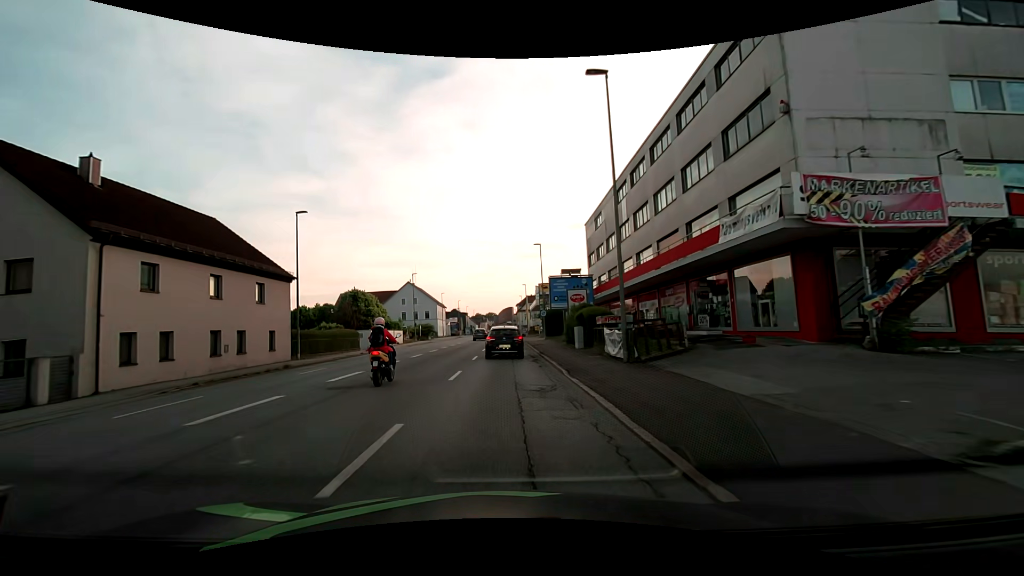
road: tertiary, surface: asphalt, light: Day
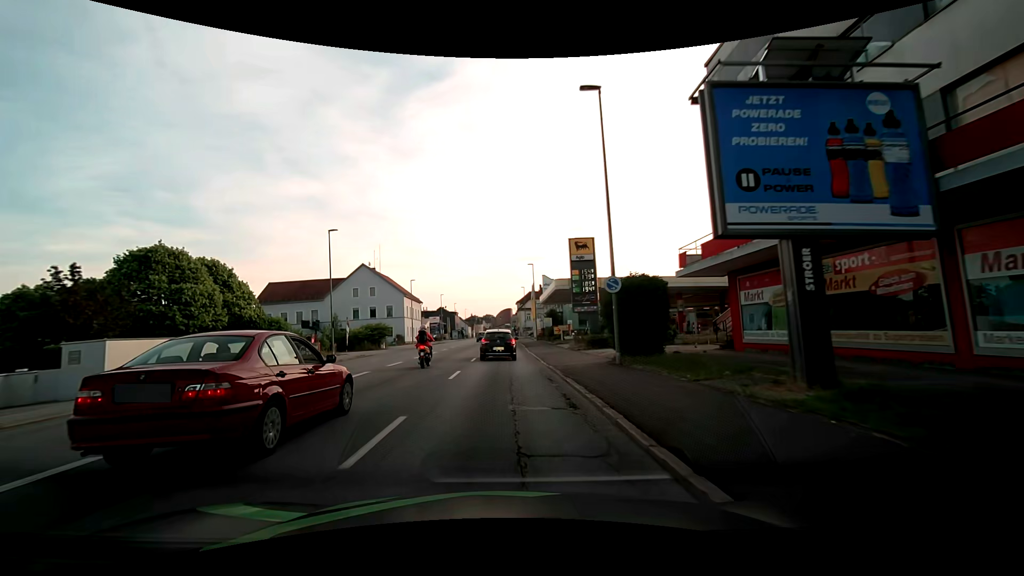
(-0.5, +35.0) m; -1°
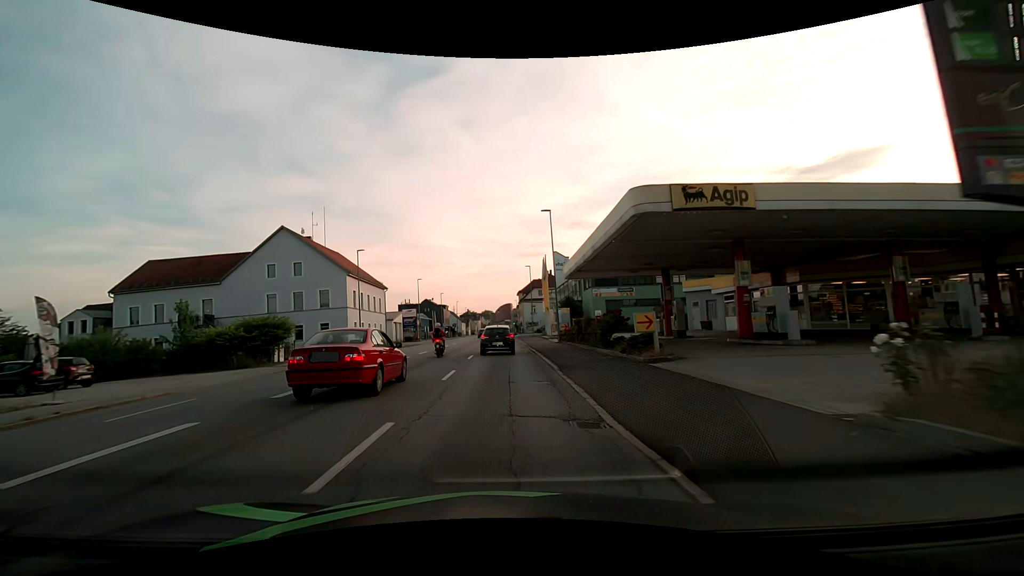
(+0.1, +28.2) m; +1°
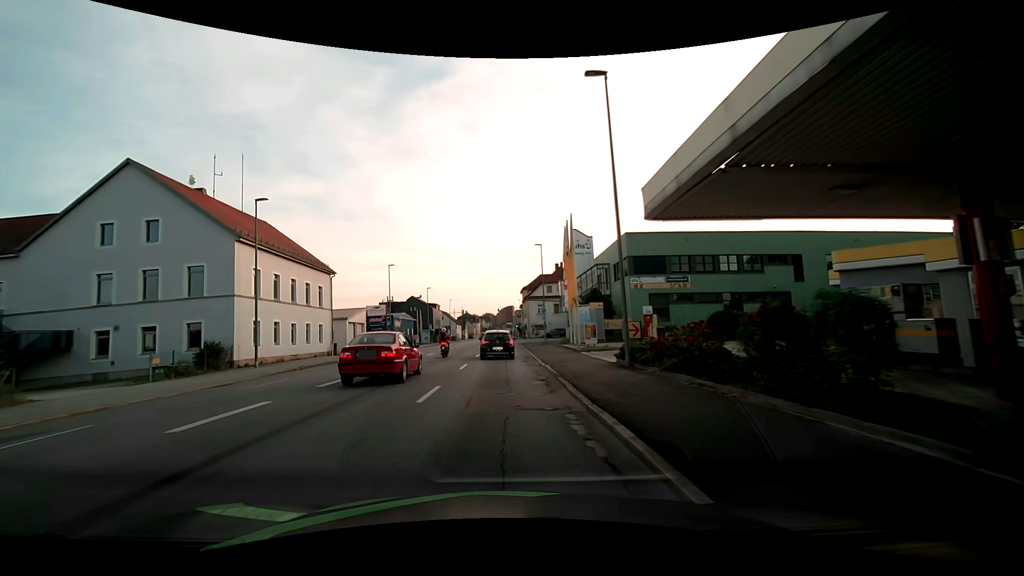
(-0.1, +21.4) m; -1°
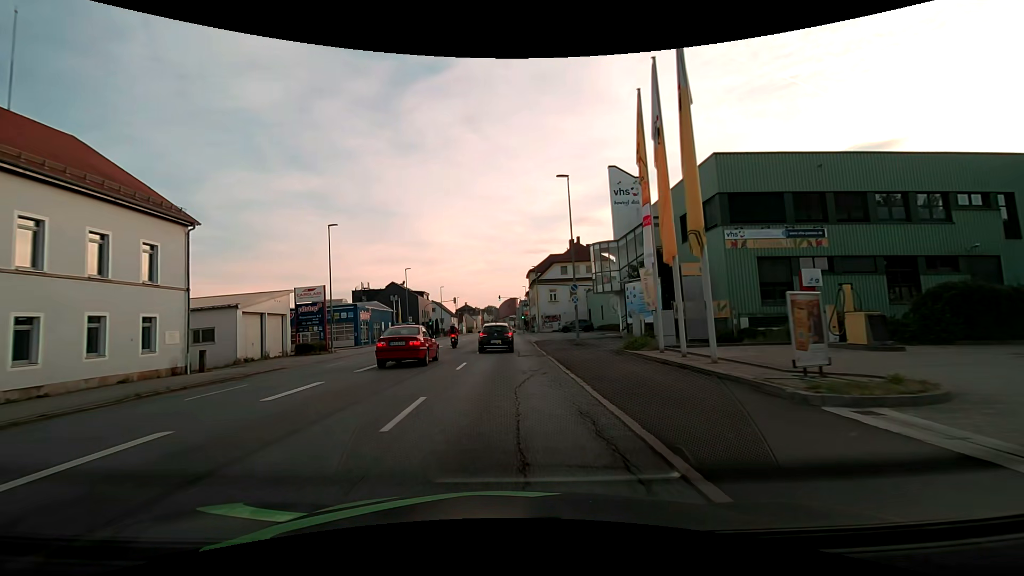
(0.0, +21.5) m; 0°
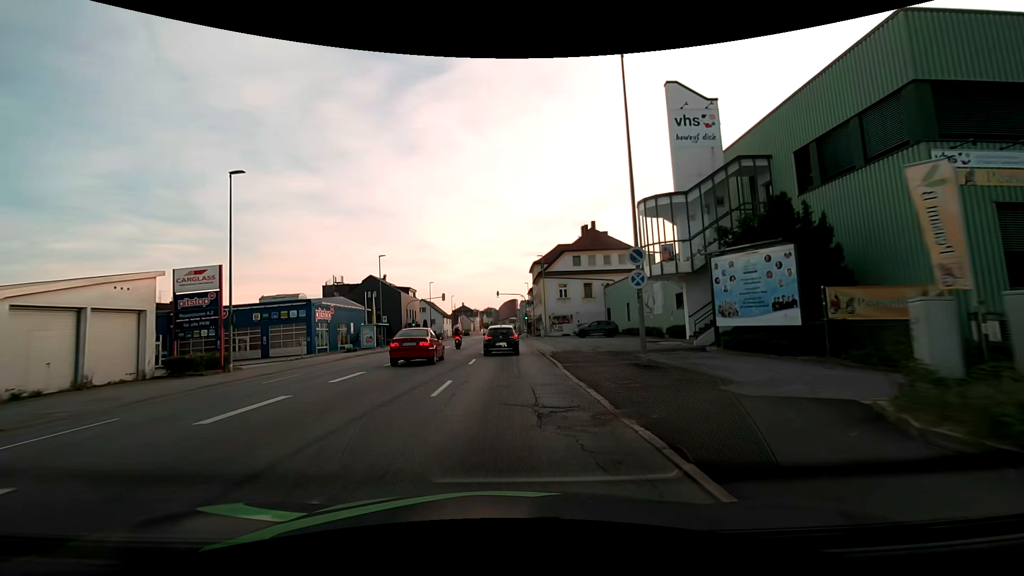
(0.0, +14.4) m; 0°
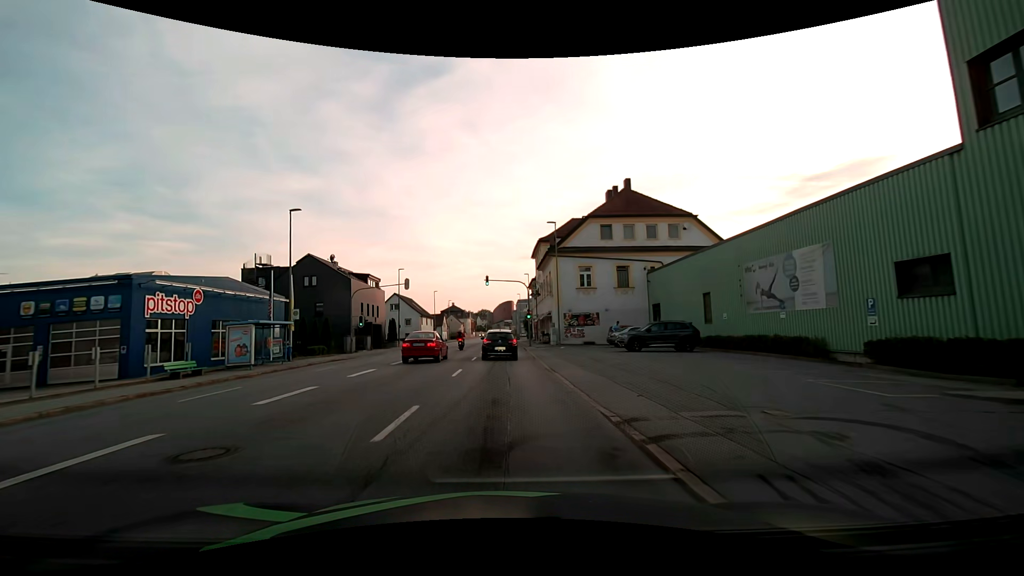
(+0.1, +21.8) m; 0°
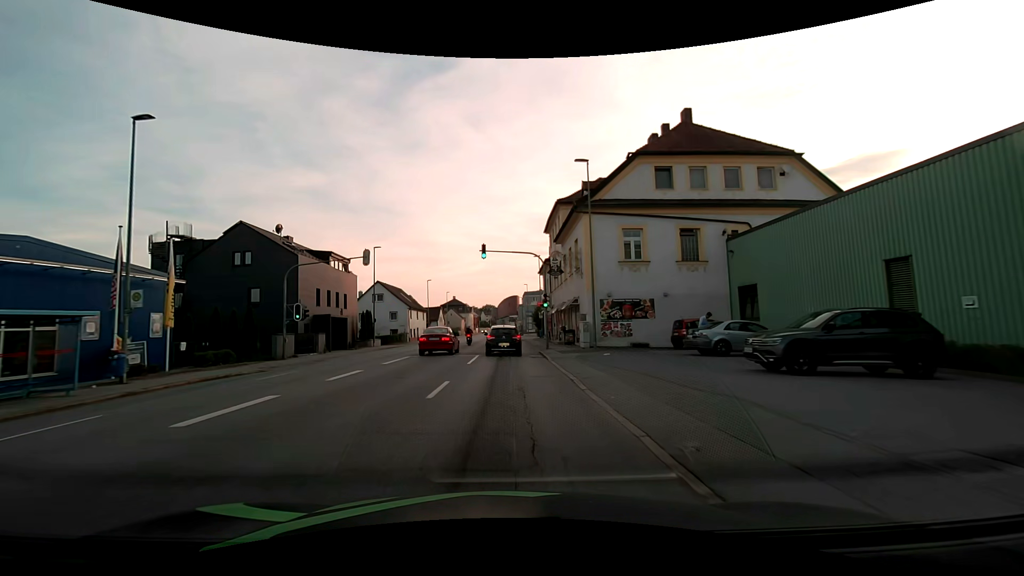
(0.0, +14.6) m; -1°
(0, +10) (0, +20) (0, +30) (0, +40) (0, +50) (+1, +60) (+1, +70) (+1, +80) (+1, +90) (+1, +100) m
